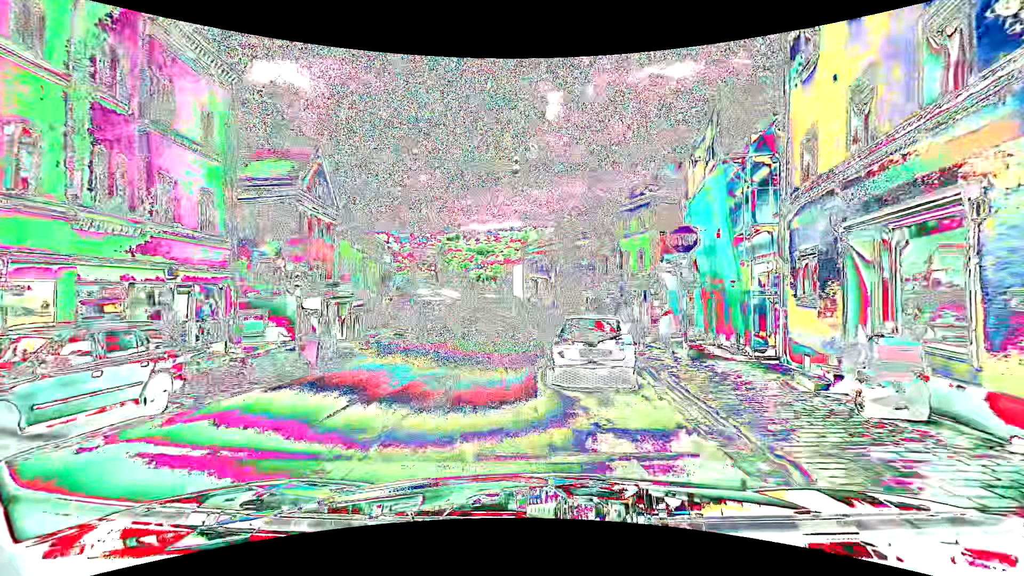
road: tertiary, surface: asphalt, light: Day
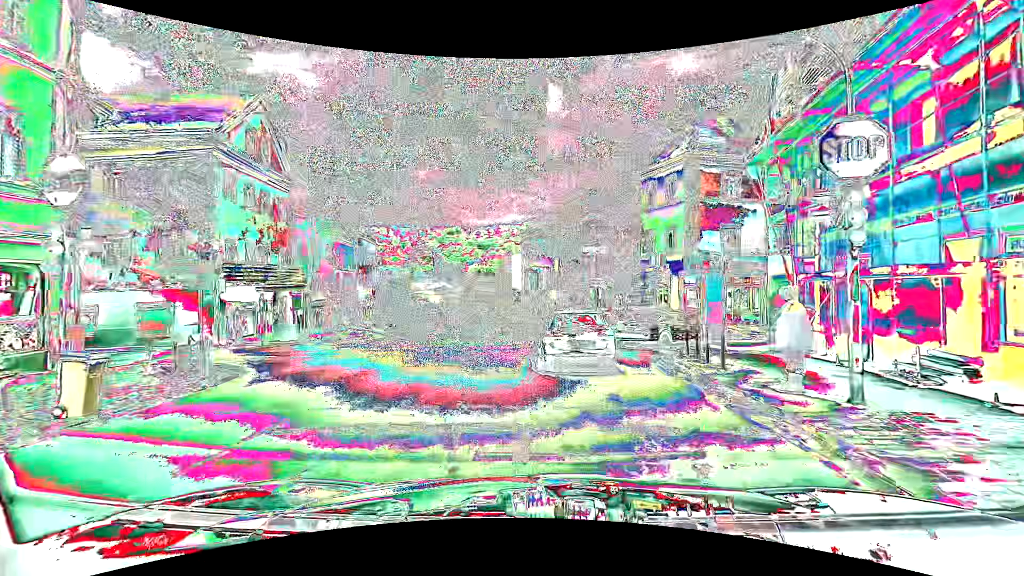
(+0.2, +8.1) m; 0°
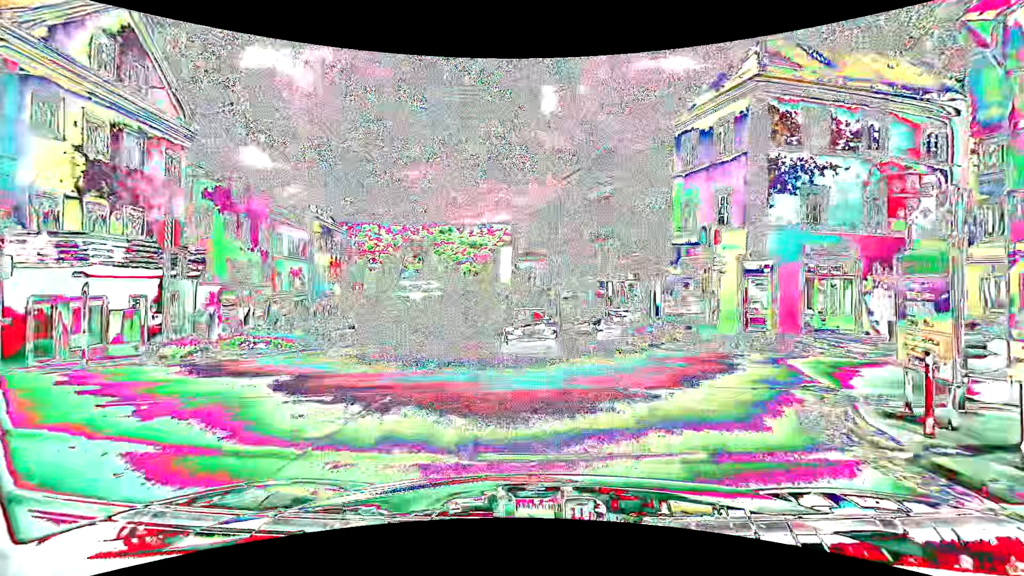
(+0.3, +8.9) m; -1°
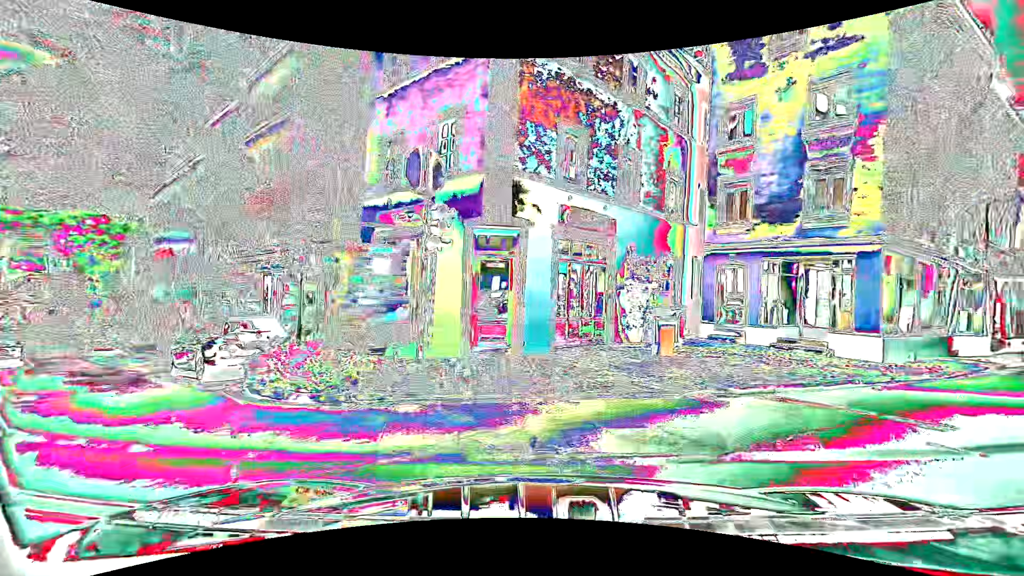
(+2.3, +9.3) m; +36°
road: residential
